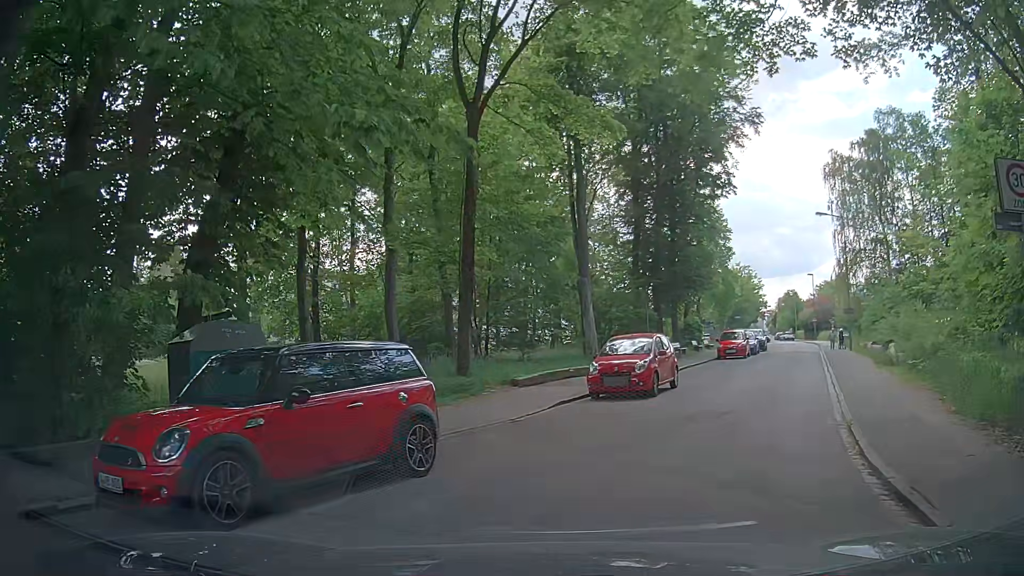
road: residential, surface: asphalt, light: Day
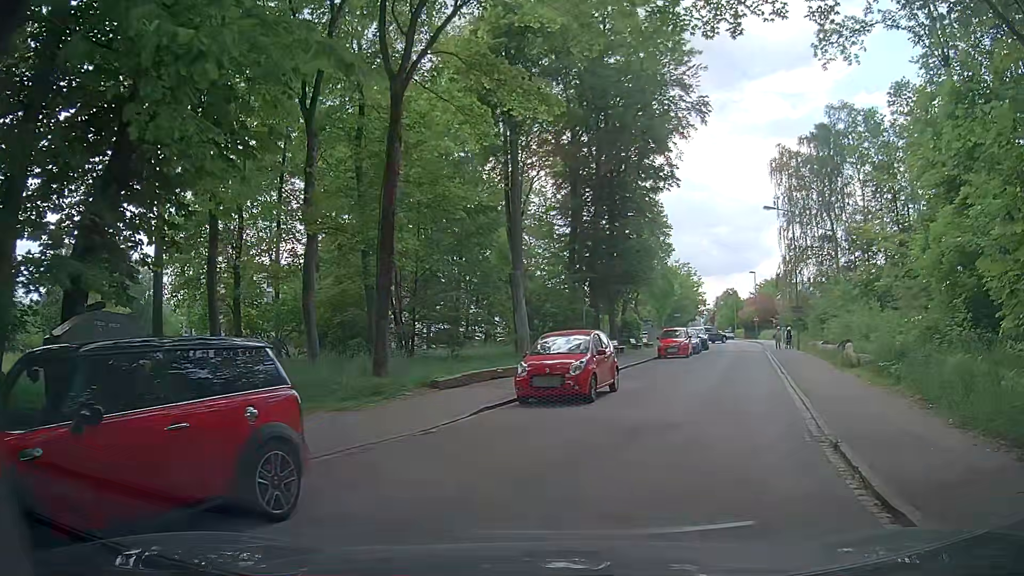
(+0.1, +2.0) m; +3°
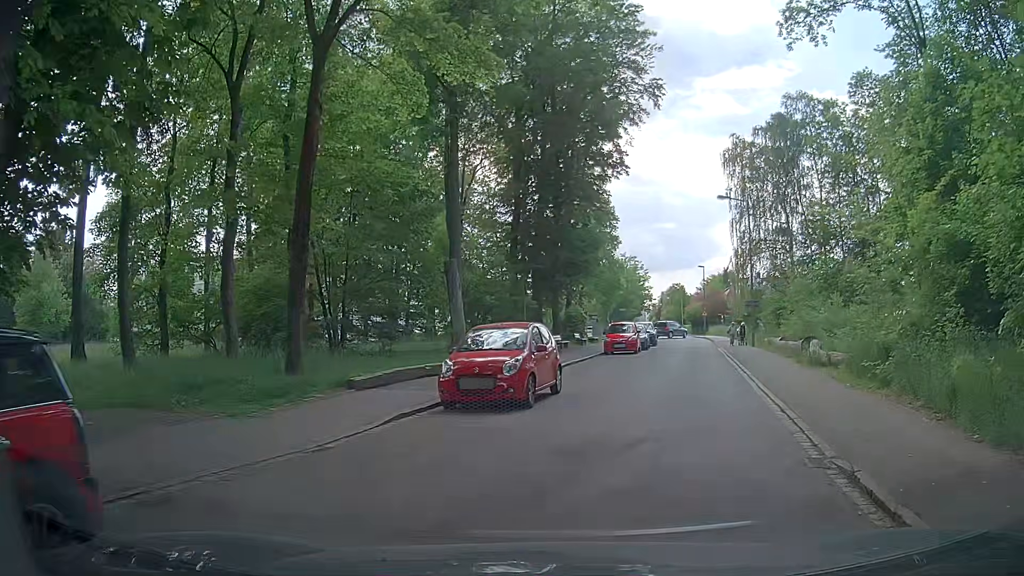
(+0.2, +2.2) m; +3°
